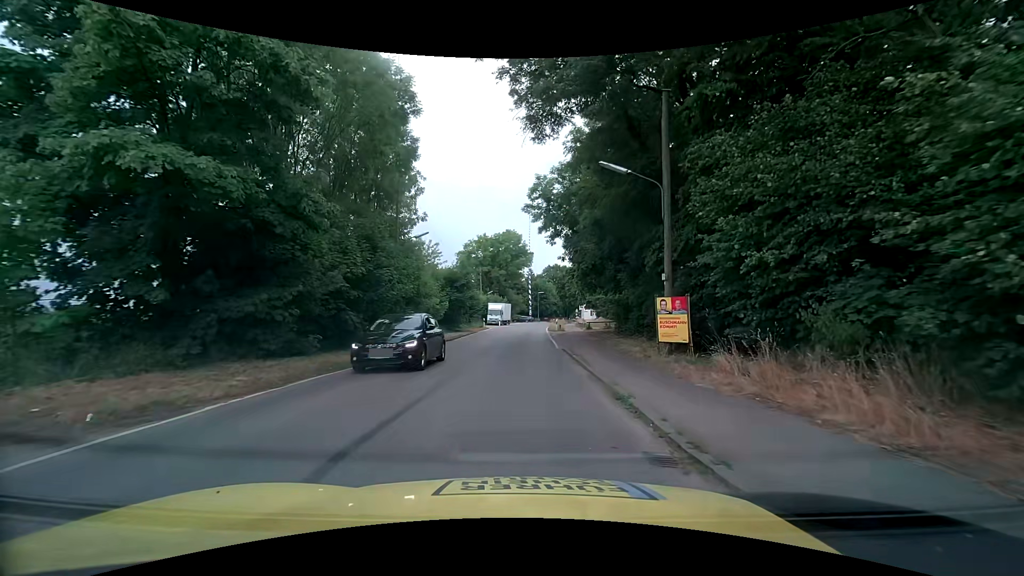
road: tertiary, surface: asphalt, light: Day
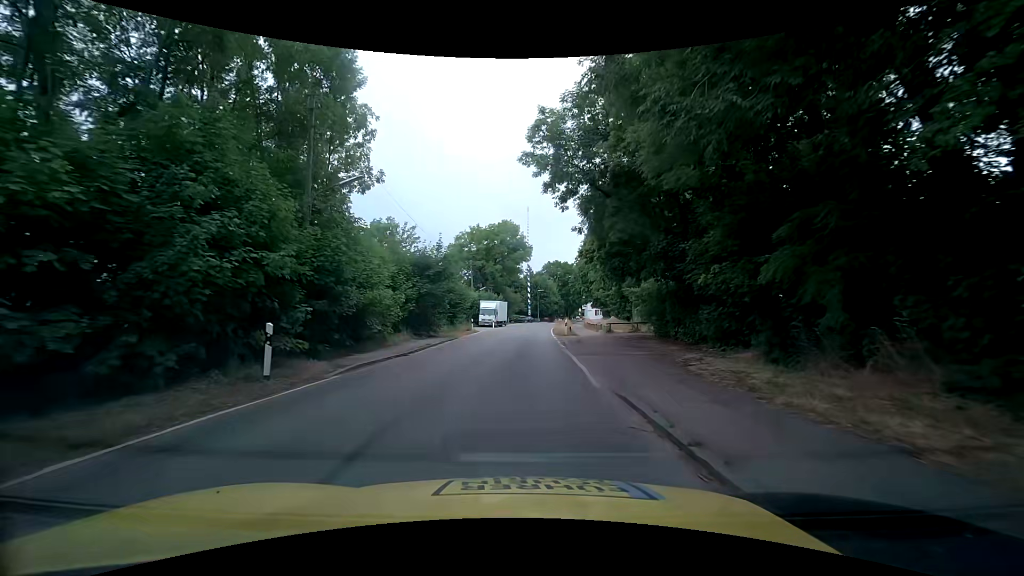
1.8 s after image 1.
(0.0, +12.1) m; 0°
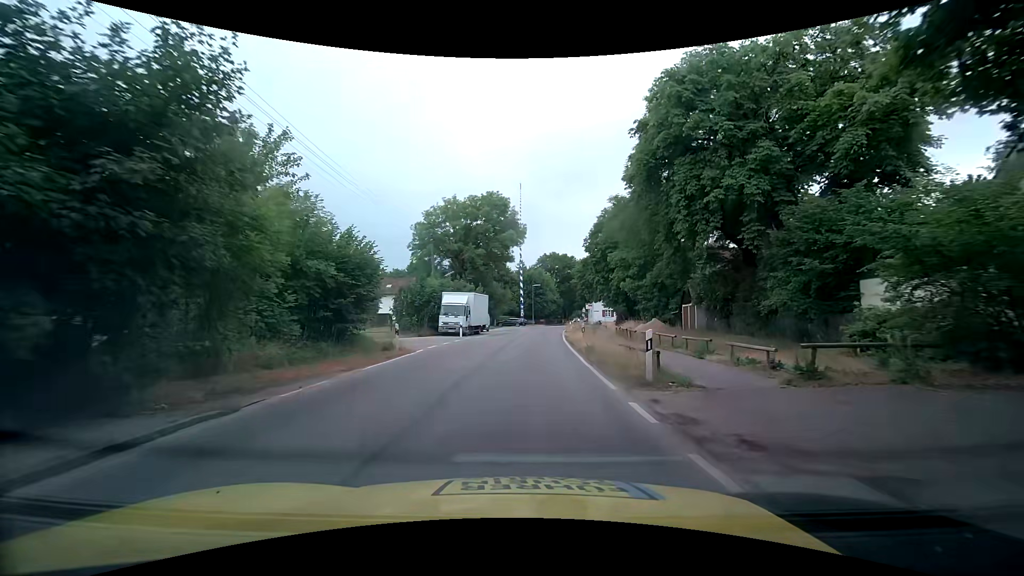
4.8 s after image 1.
(+0.1, +25.4) m; +1°
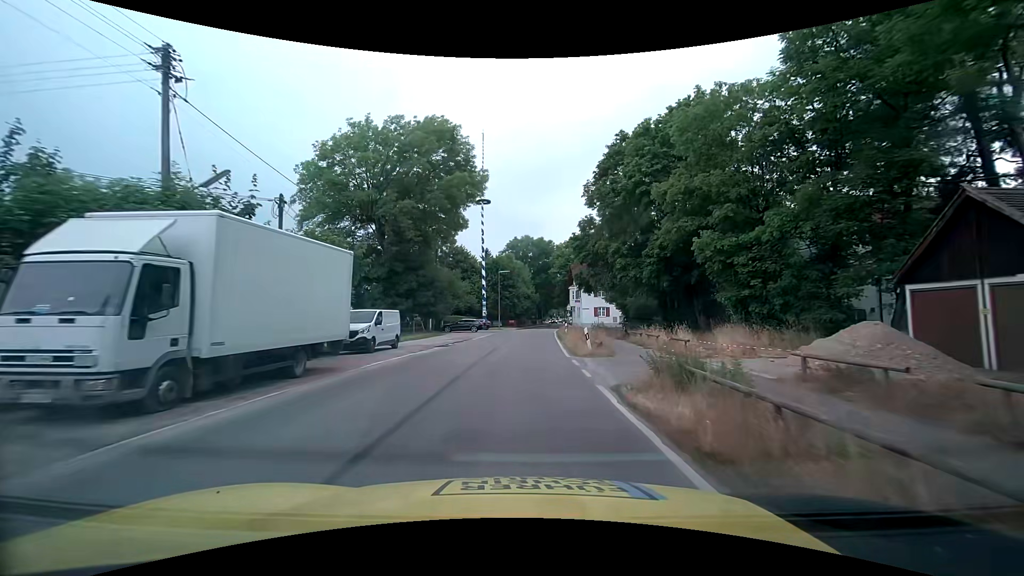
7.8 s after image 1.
(+1.3, +30.3) m; +4°
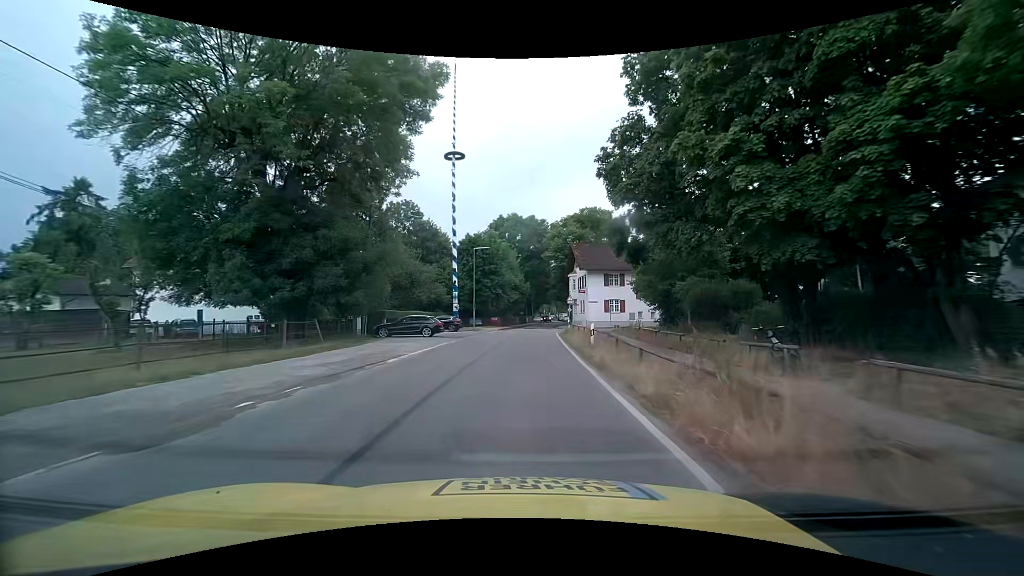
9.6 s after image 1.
(+0.3, +20.8) m; +1°
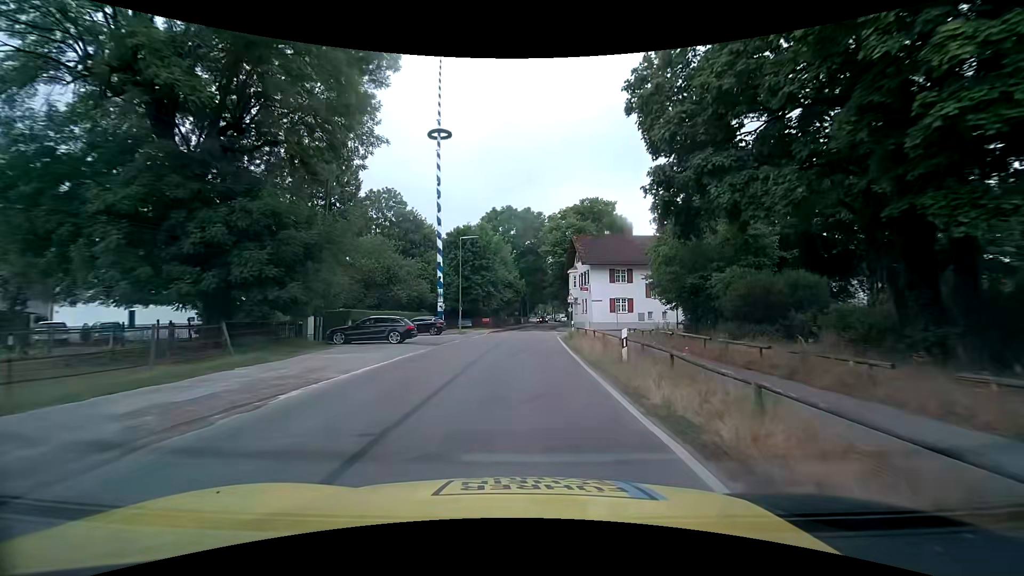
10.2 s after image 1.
(0.0, +7.0) m; 0°
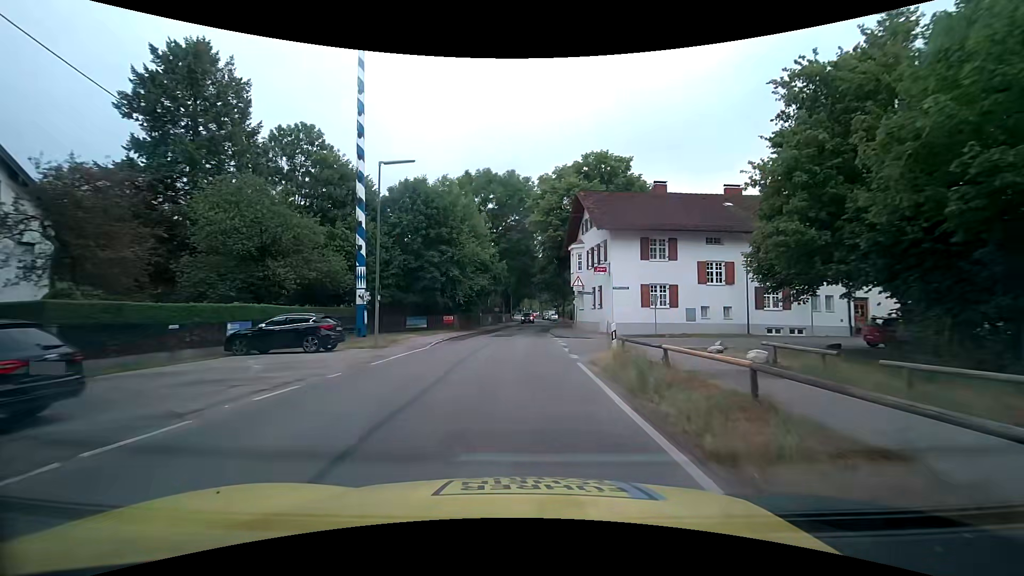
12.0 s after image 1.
(+0.3, +19.8) m; +2°
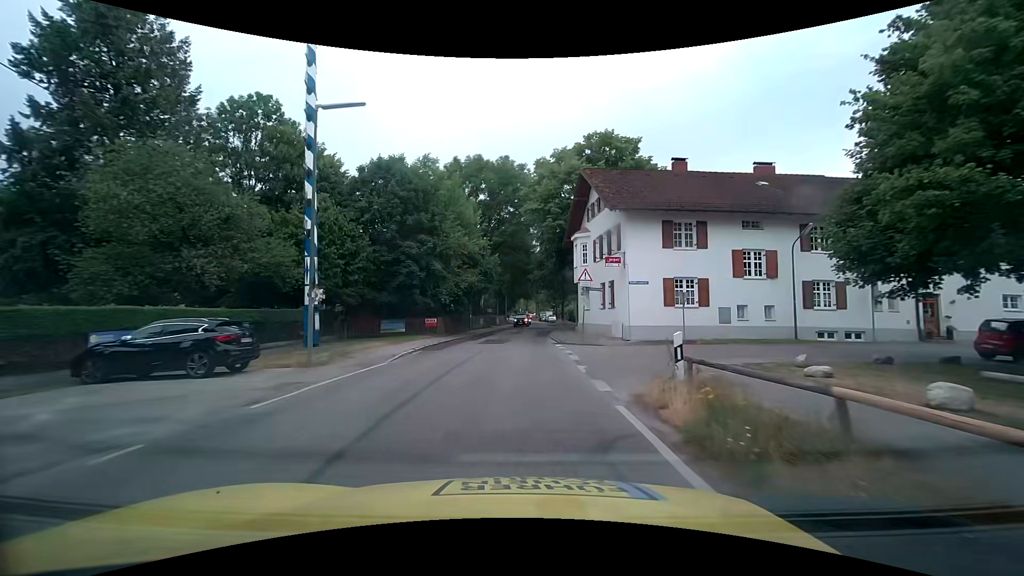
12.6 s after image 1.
(+0.1, +6.2) m; 0°
(0, +10) (0, +20) (+1, +30) (+1, +40) (+2, +50) (+3, +60) (+3, +70) (+4, +80) (+4, +90) (+3, +100) m
